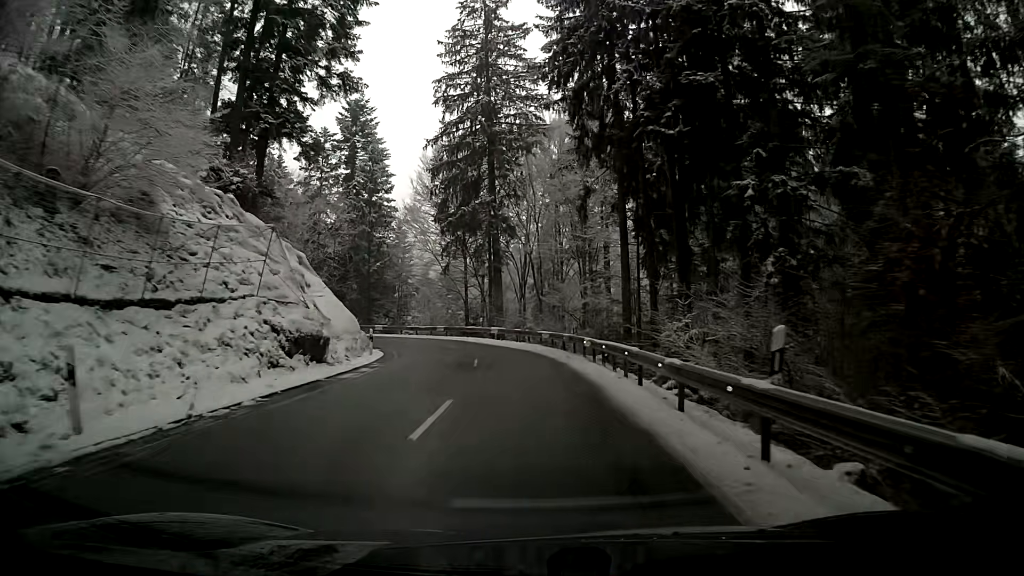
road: secondary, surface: asphalt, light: Day
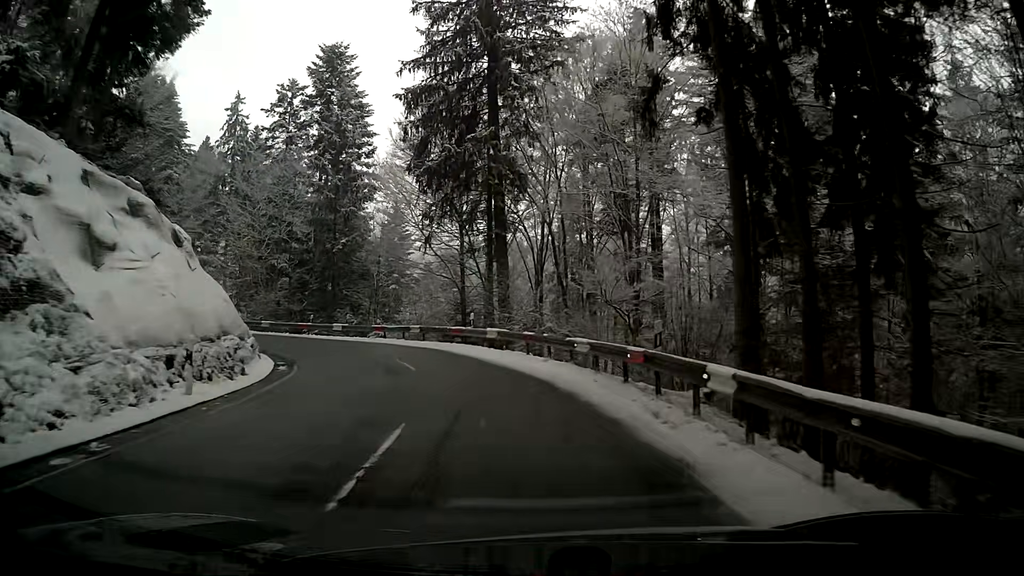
(-0.2, +15.2) m; -1°
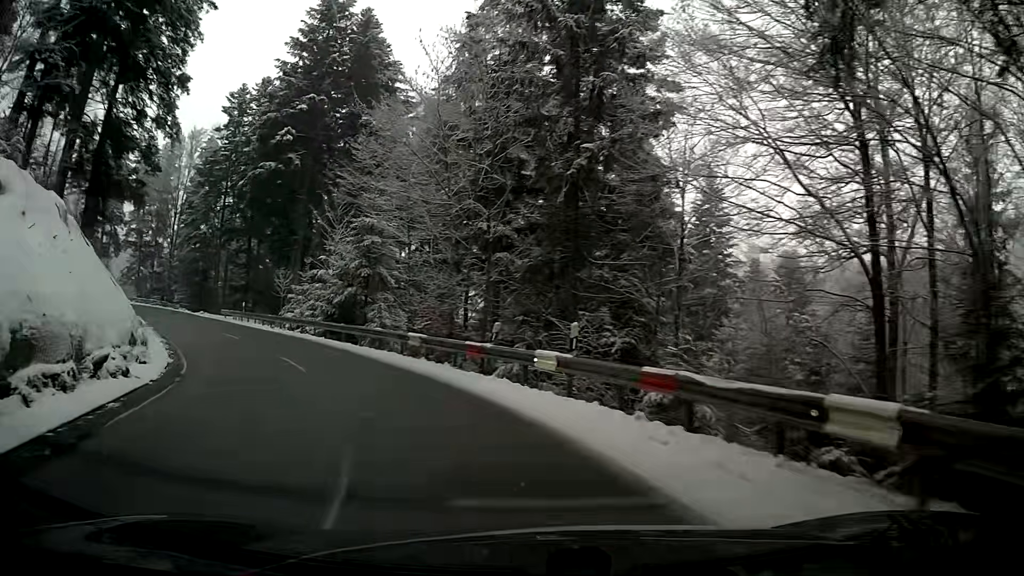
(-5.4, +25.1) m; -29°
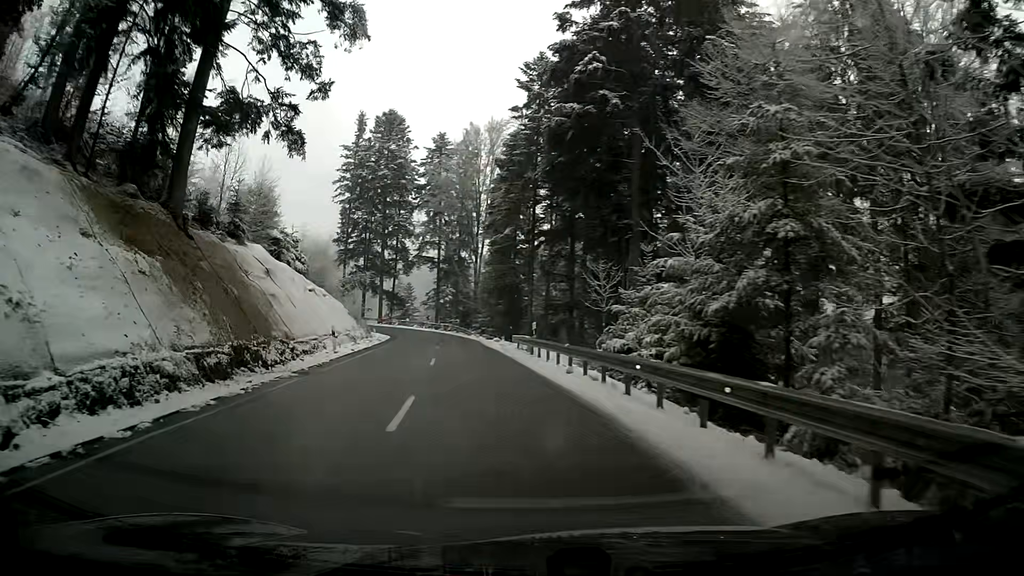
(-5.4, +19.5) m; -27°
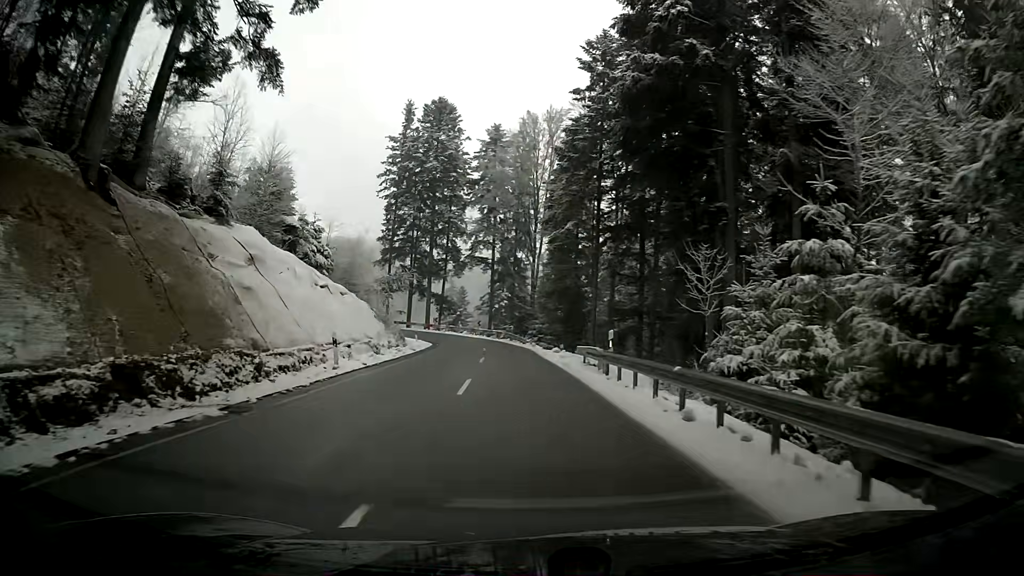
(-0.3, +7.5) m; -3°
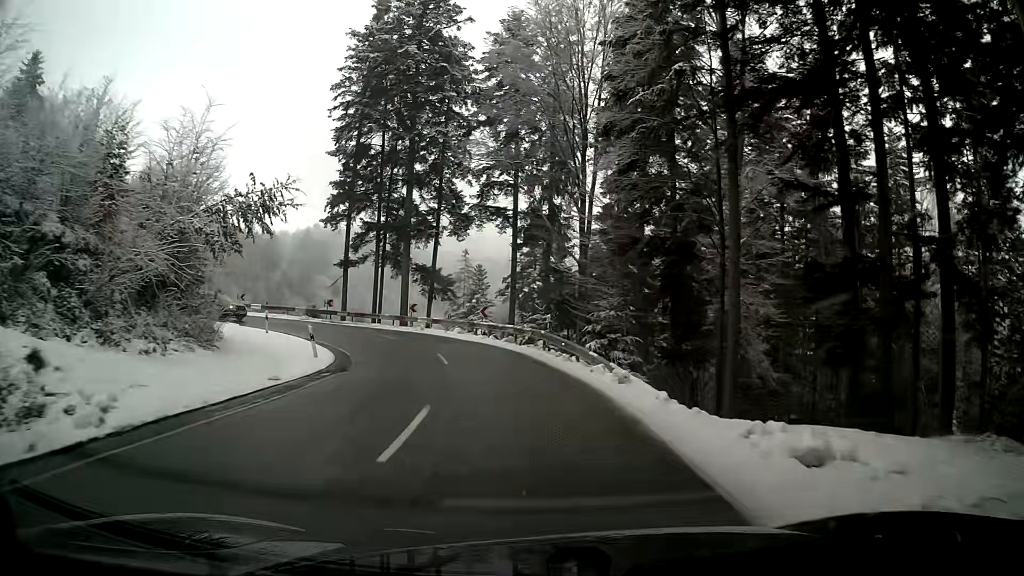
(-1.5, +32.0) m; -5°
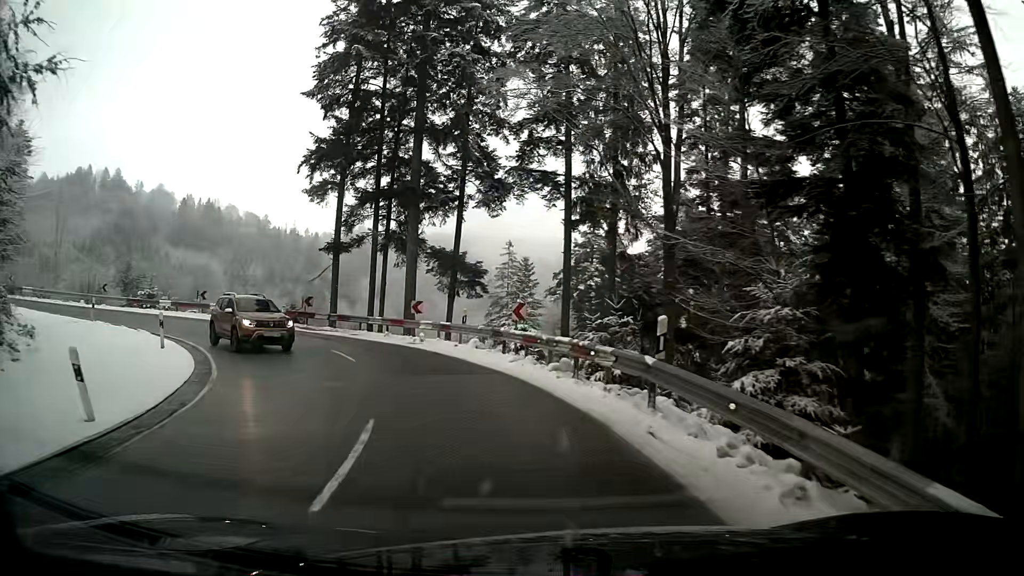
(-0.5, +13.9) m; -5°
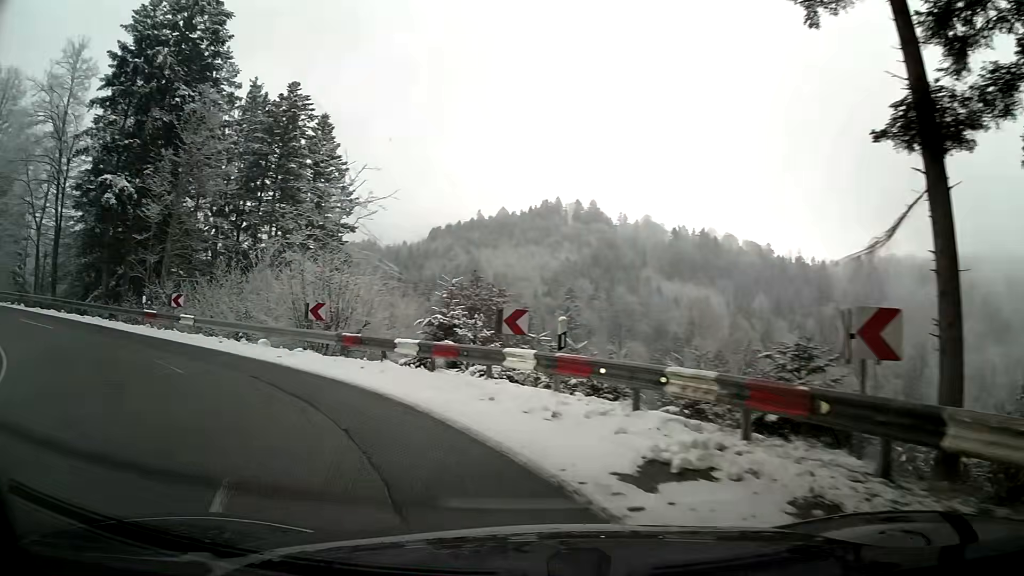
(-9.6, +25.7) m; -47°
